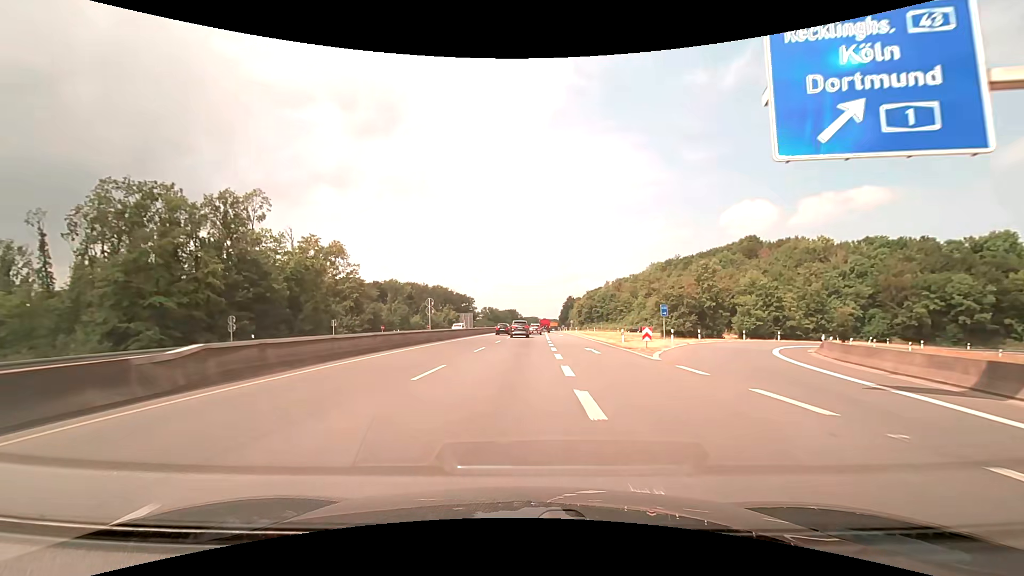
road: trunk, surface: asphalt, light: Day
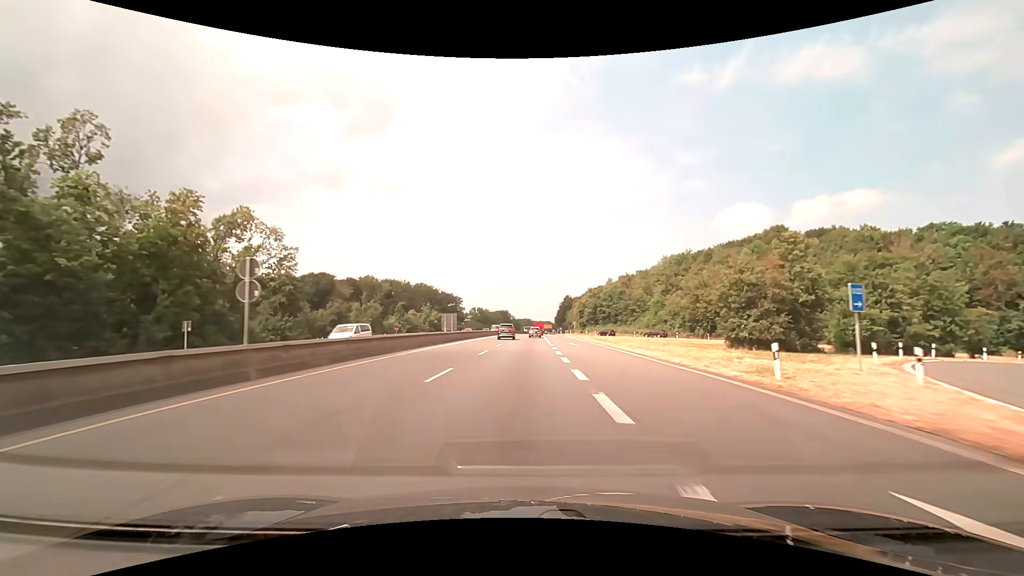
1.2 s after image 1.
(+0.2, +24.3) m; +1°
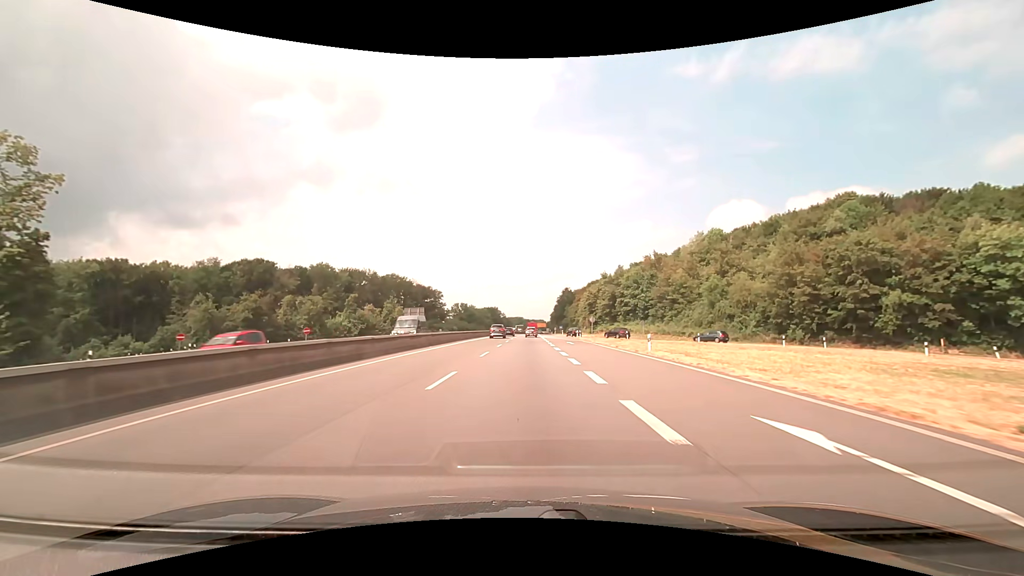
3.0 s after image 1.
(+0.3, +37.4) m; +1°
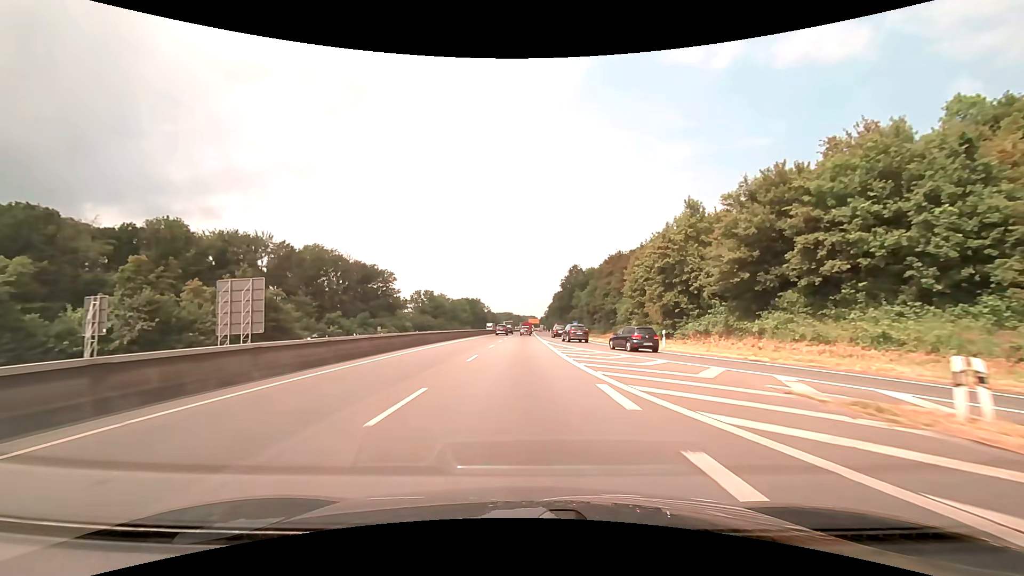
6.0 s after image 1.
(+0.6, +64.1) m; +1°
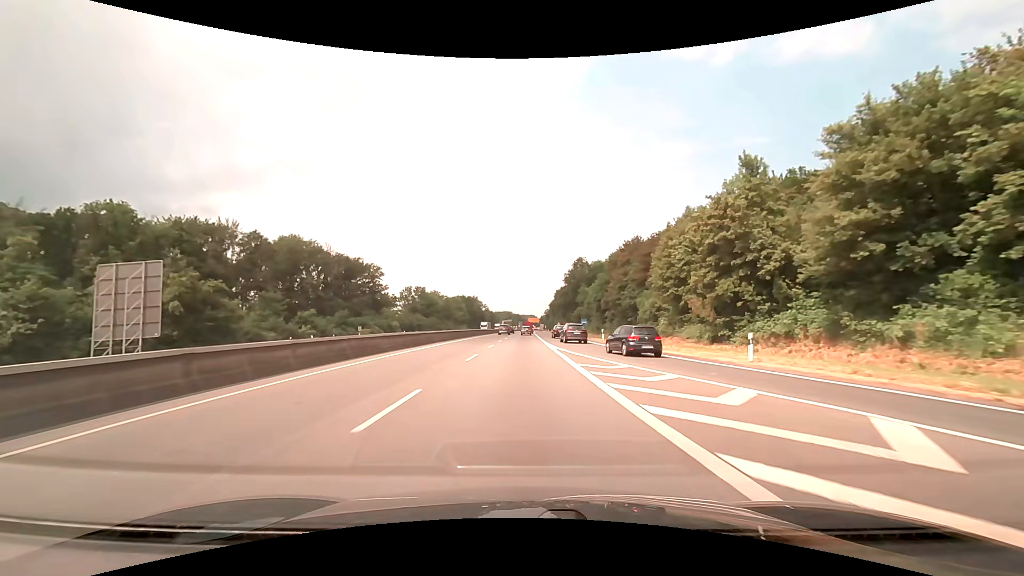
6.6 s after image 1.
(0.0, +12.7) m; 0°
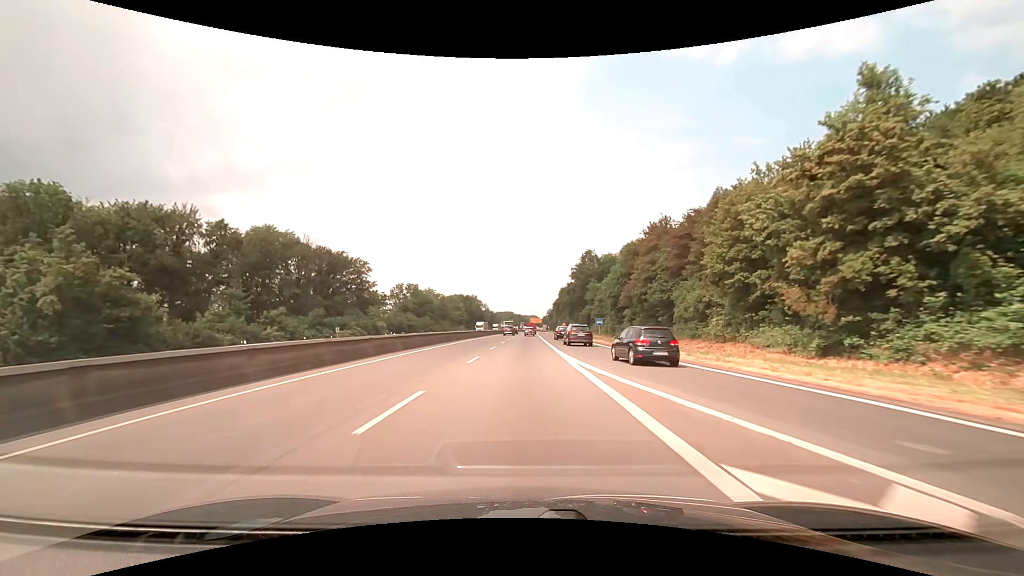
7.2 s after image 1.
(0.0, +12.7) m; 0°
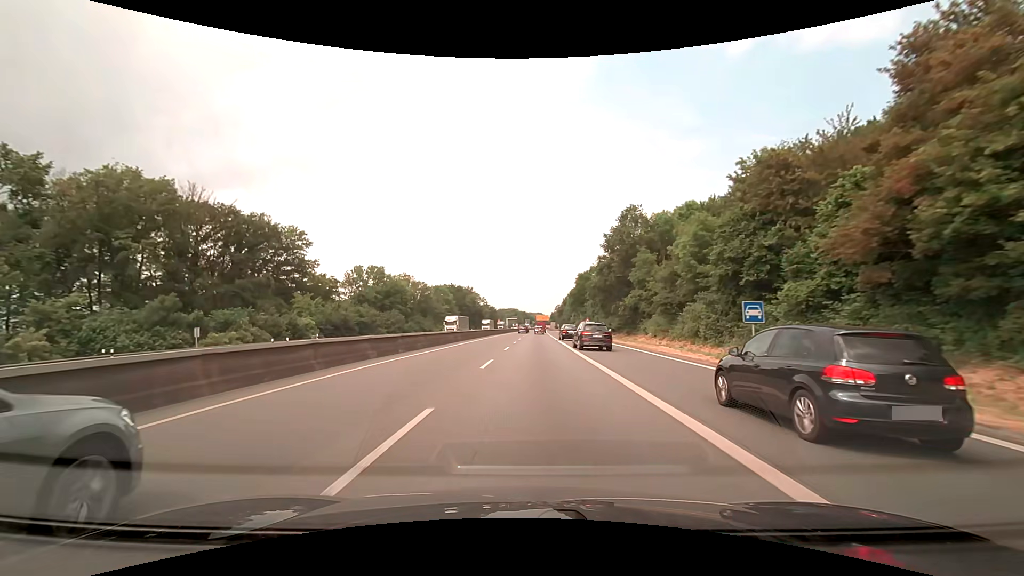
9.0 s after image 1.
(-0.3, +38.0) m; -1°
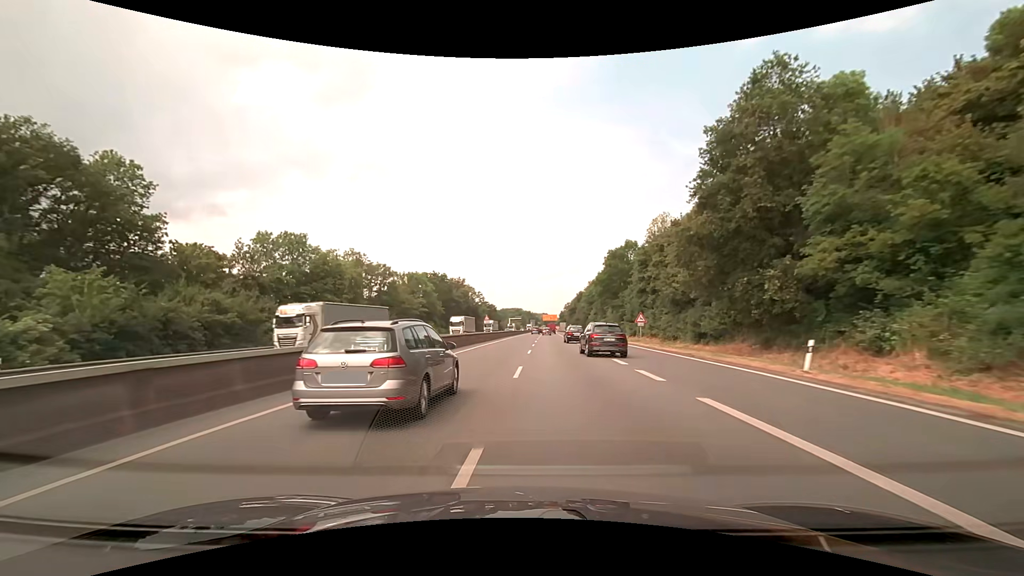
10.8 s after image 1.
(-0.1, +38.4) m; 0°
(0, +10) (0, +20) (0, +30) (0, +40) (0, +50) (0, +60) (0, +70) (0, +80) (+1, +90) (+1, +100) m
